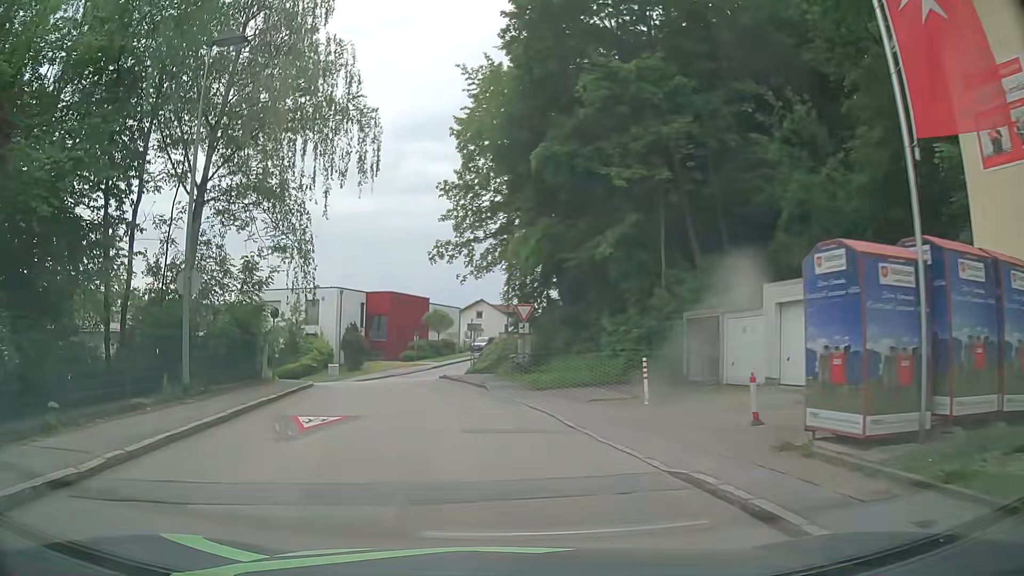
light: Day
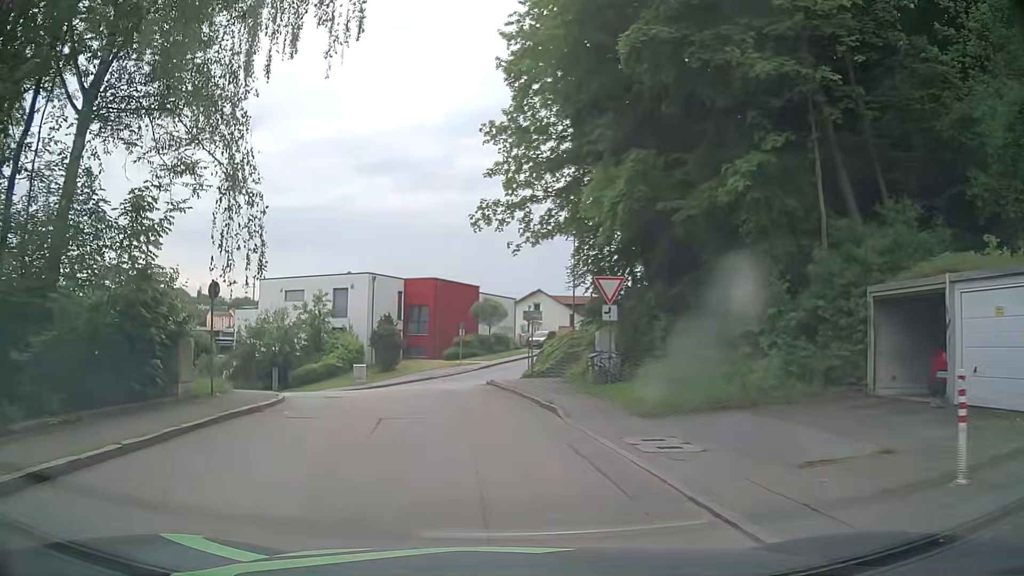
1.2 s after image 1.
(-0.4, +9.5) m; -5°
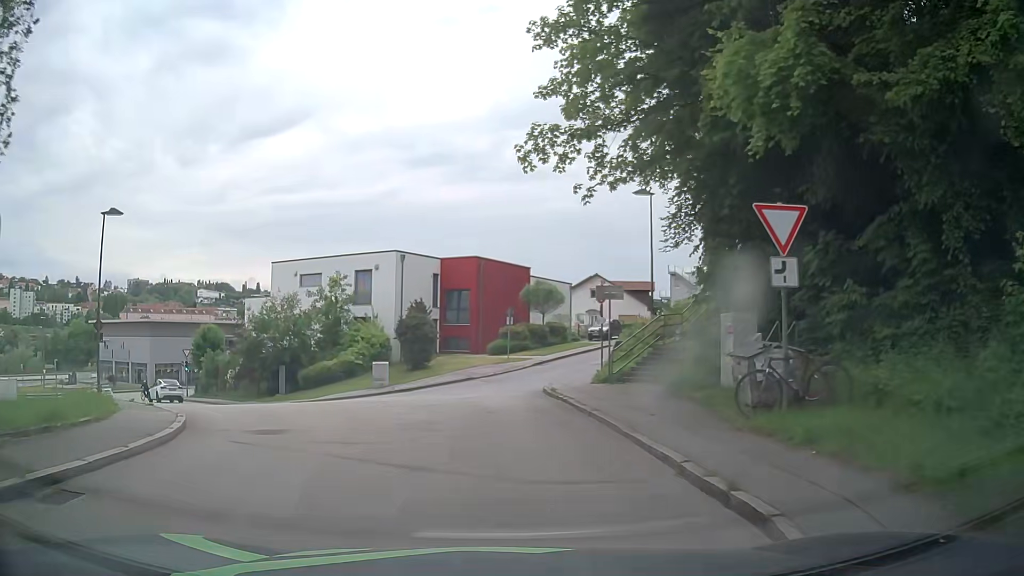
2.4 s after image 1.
(-0.3, +8.9) m; -4°
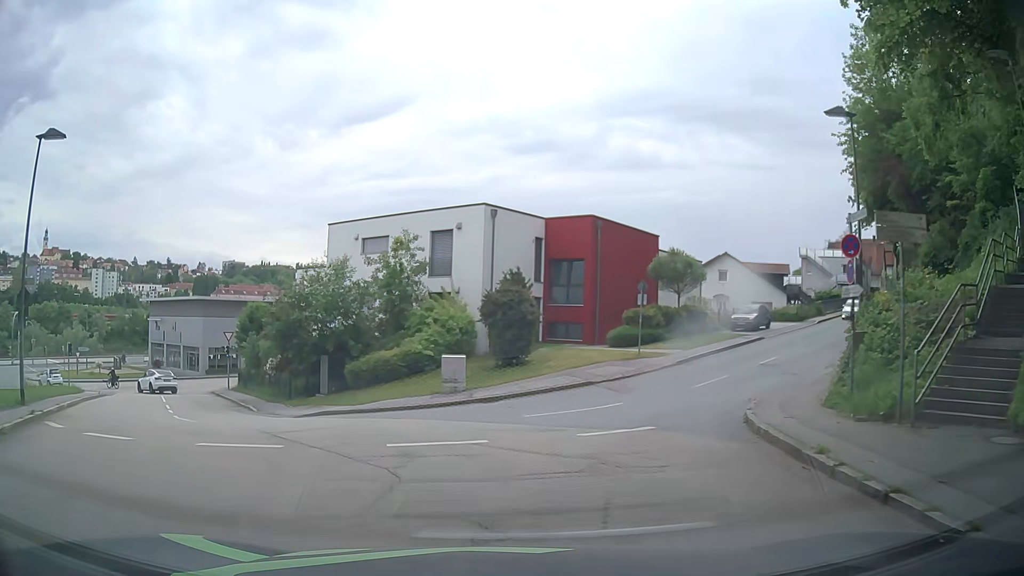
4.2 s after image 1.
(-0.8, +10.9) m; -8°
